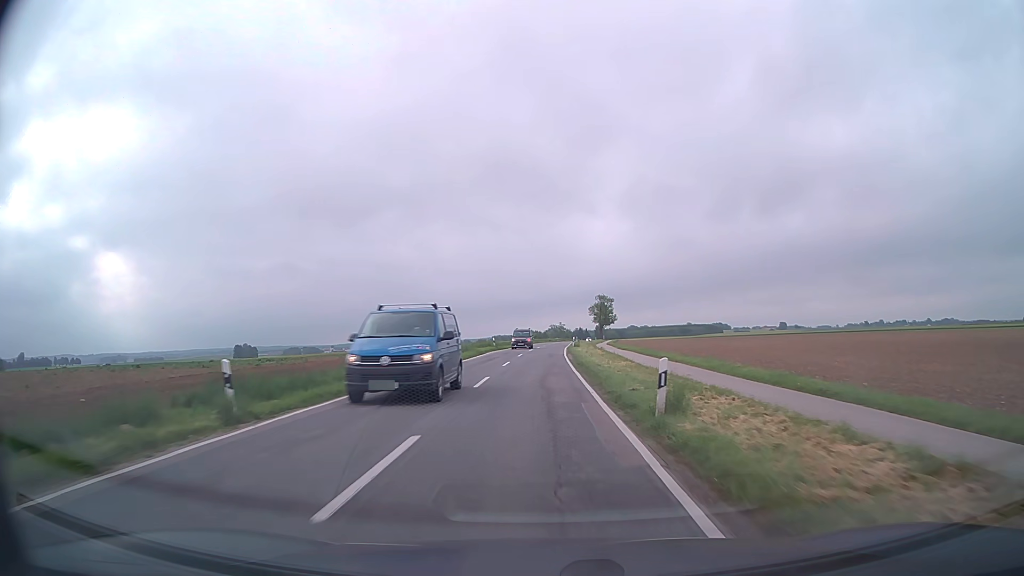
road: tertiary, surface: asphalt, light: Day
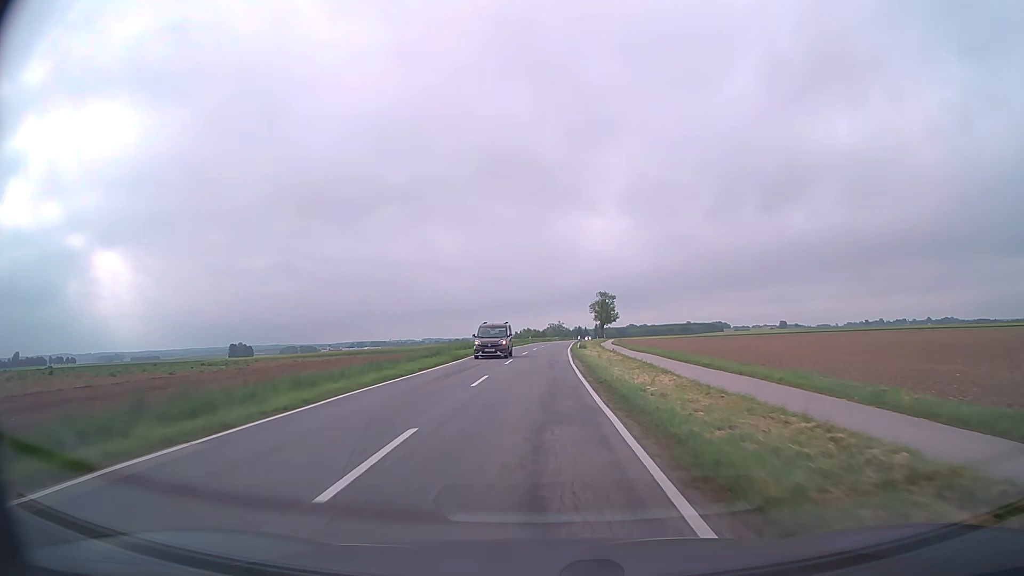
(0.0, +11.8) m; 0°
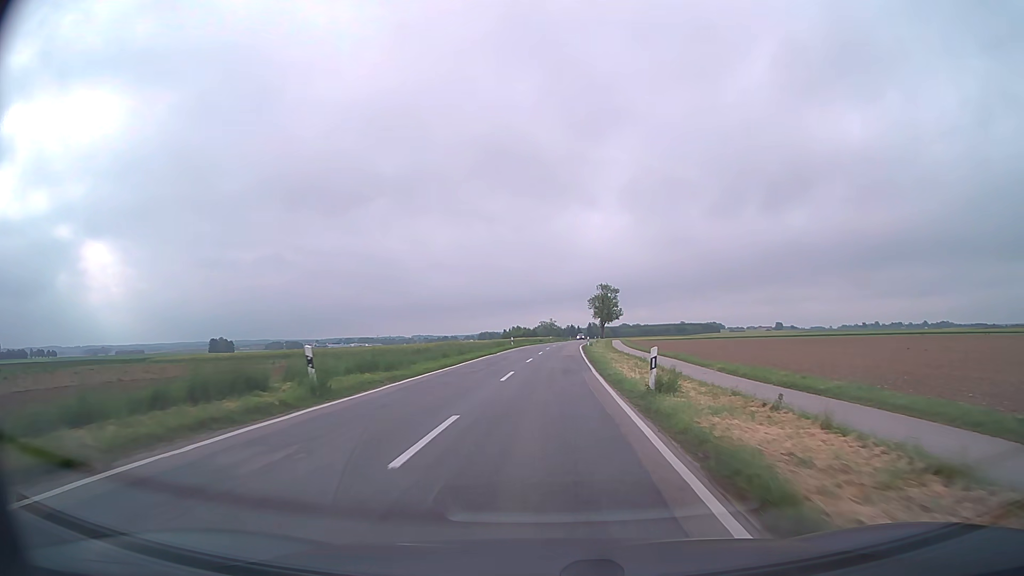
(+0.1, +34.6) m; +1°
